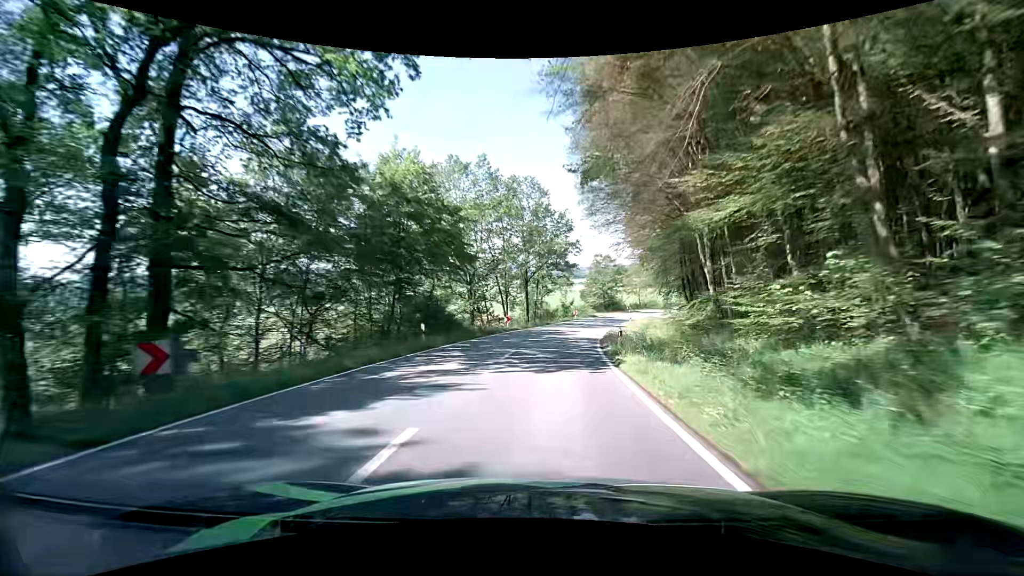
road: tertiary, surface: asphalt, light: Day
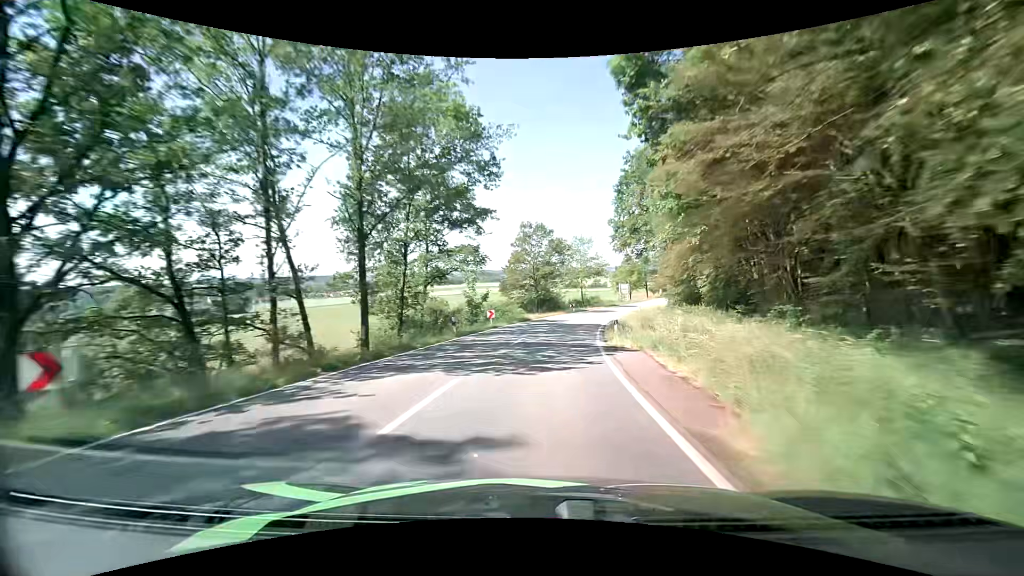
(+2.7, +33.5) m; +10°
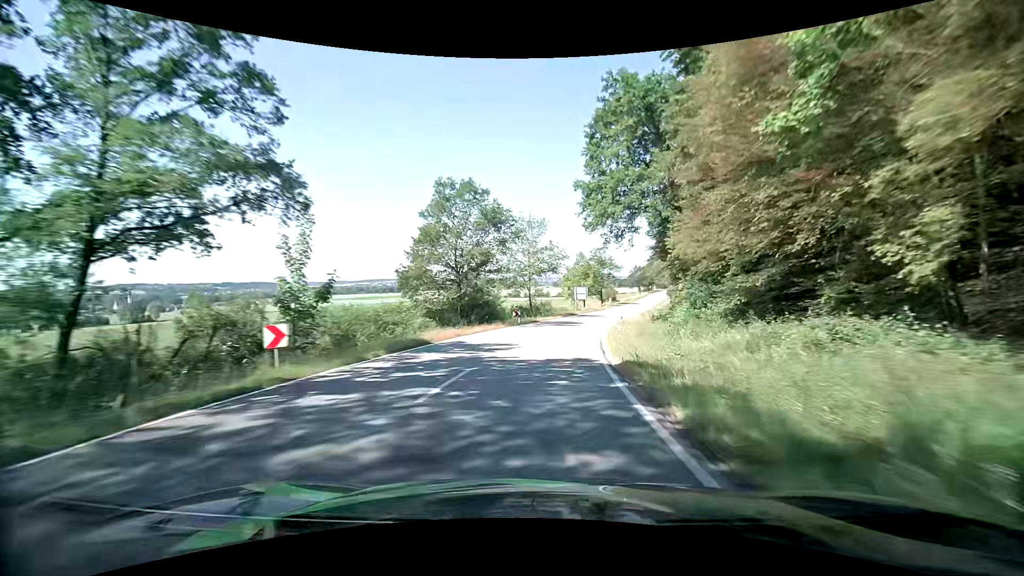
(+1.2, +22.8) m; +6°
(0, +10) (+1, +20) (+3, +30) (+5, +40) (+7, +49) (+10, +59) (+13, +69) (+16, +78) (+19, +88) (+22, +97) m
